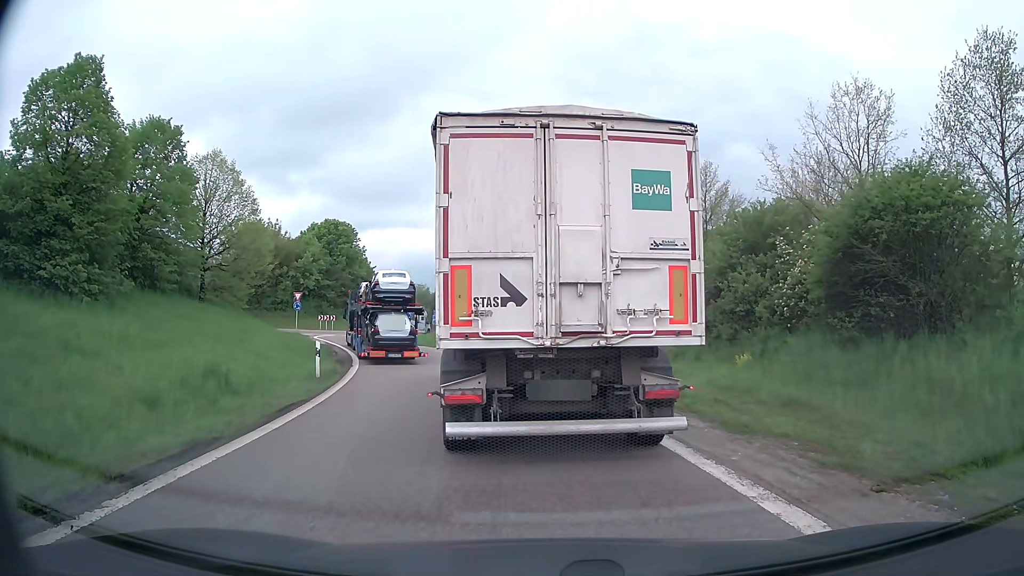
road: trunk_link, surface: asphalt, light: Day
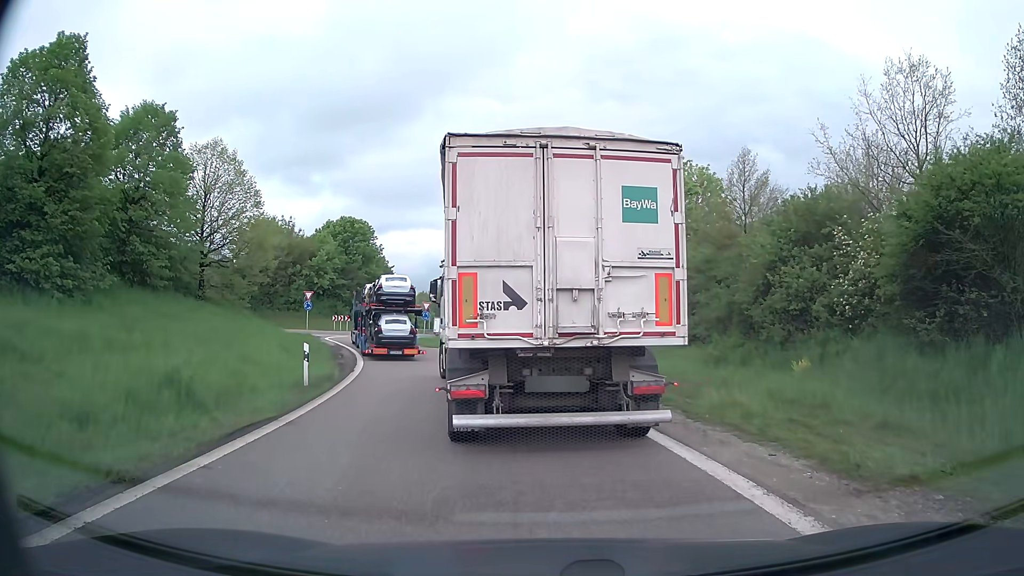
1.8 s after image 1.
(-0.1, +3.1) m; -2°
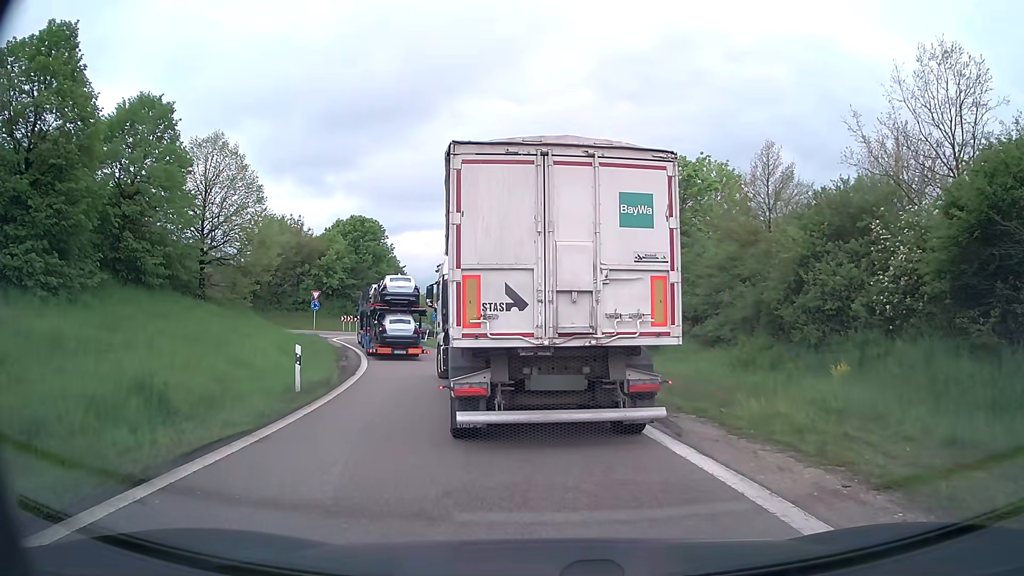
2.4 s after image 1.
(0.0, +1.7) m; -1°
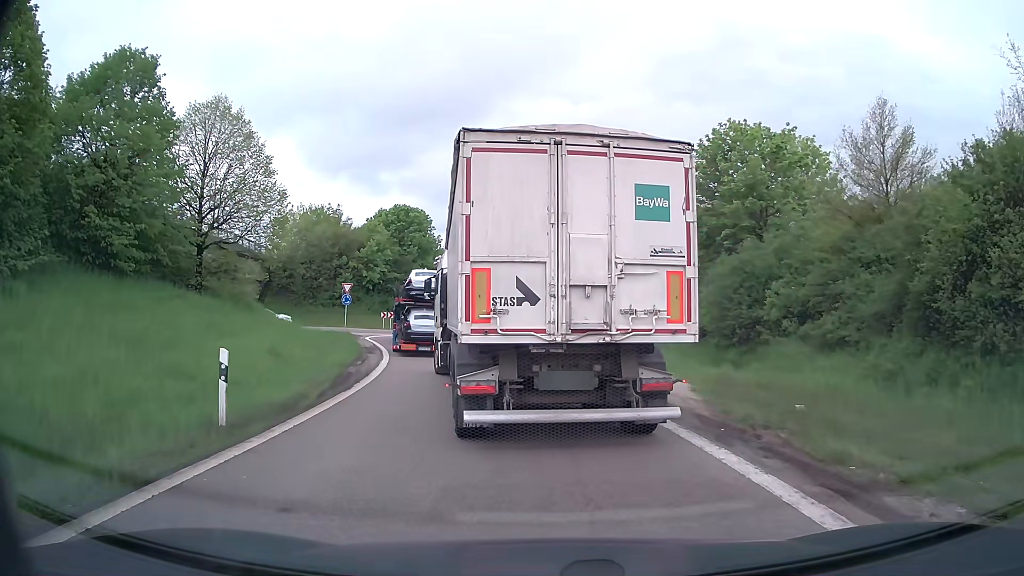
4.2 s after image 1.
(-0.3, +6.5) m; -5°
(-1, +10) (-2, +20) (-5, +30) (-7, +39) (-8, +49) (-7, +59) (-3, +68) (0, +78) (+1, +88) (0, +98) m
